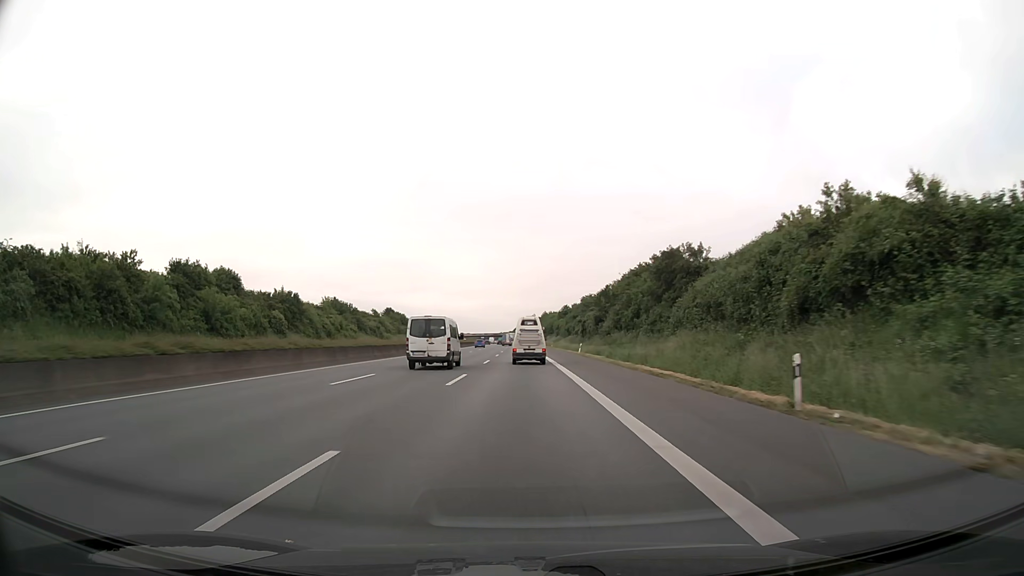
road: motorway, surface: asphalt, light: Day
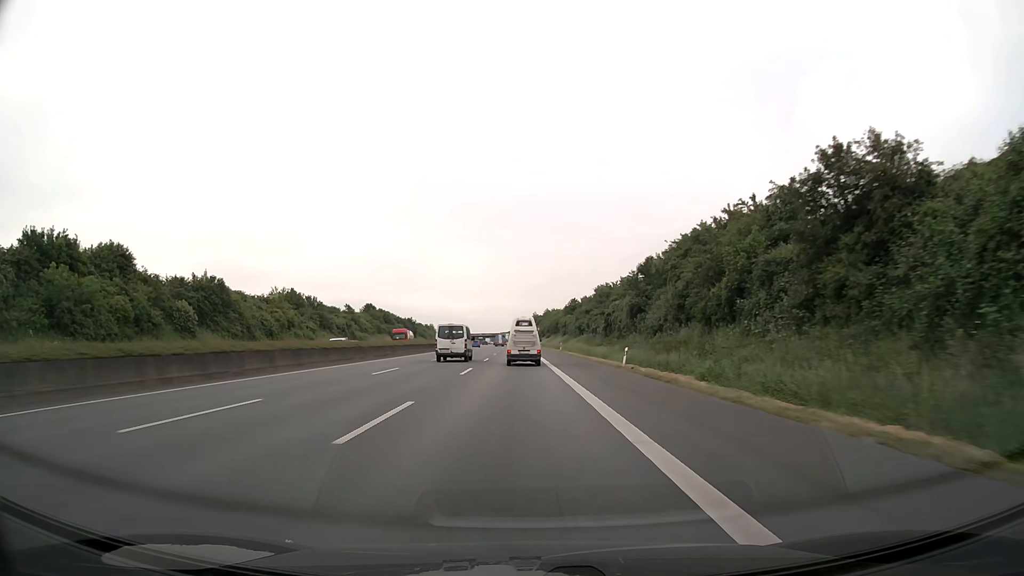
(0.0, +29.2) m; 0°
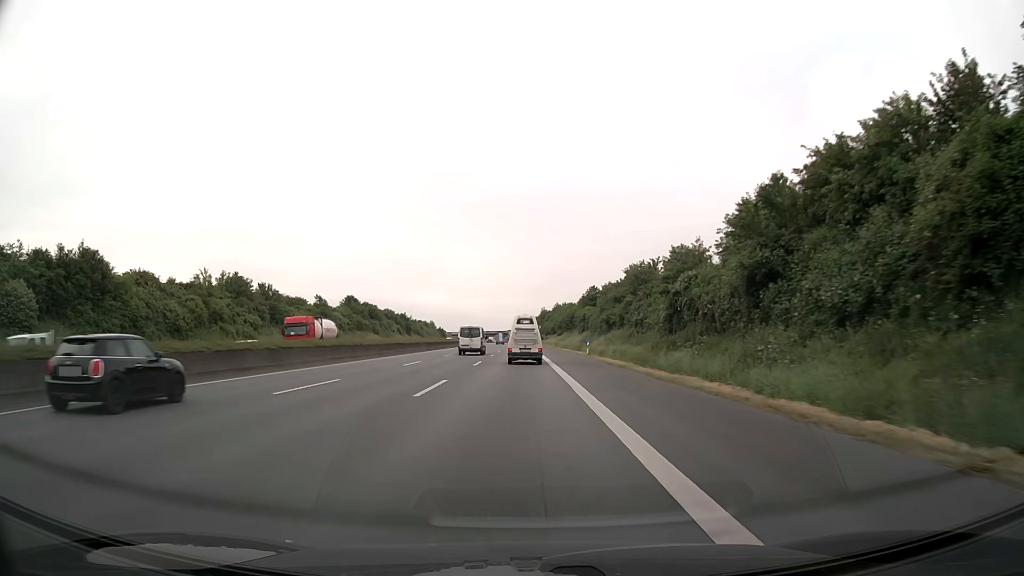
(-0.1, +29.0) m; 0°
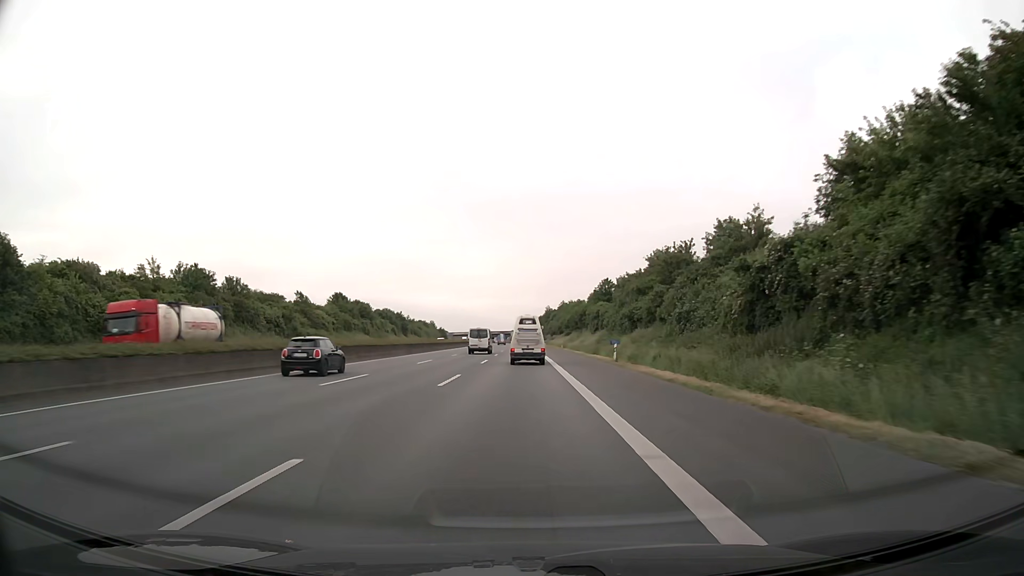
(-0.1, +14.4) m; 0°
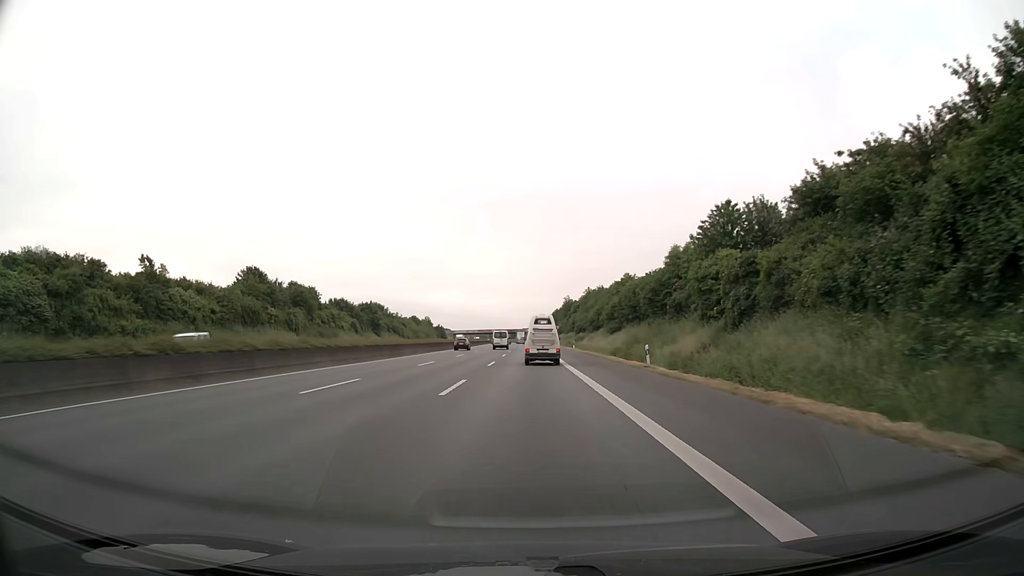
(-0.6, +57.3) m; -1°
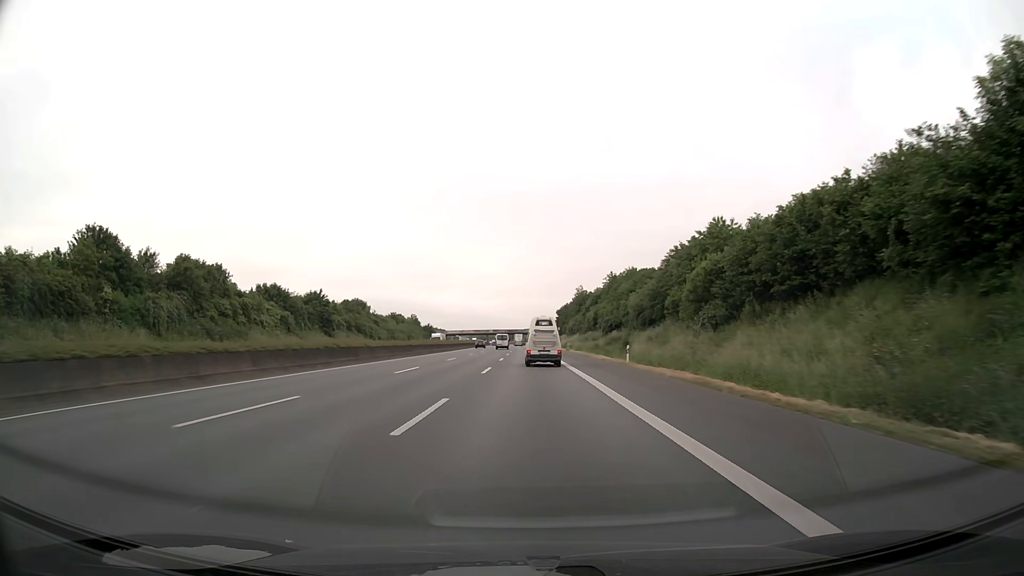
(-0.1, +42.6) m; 0°
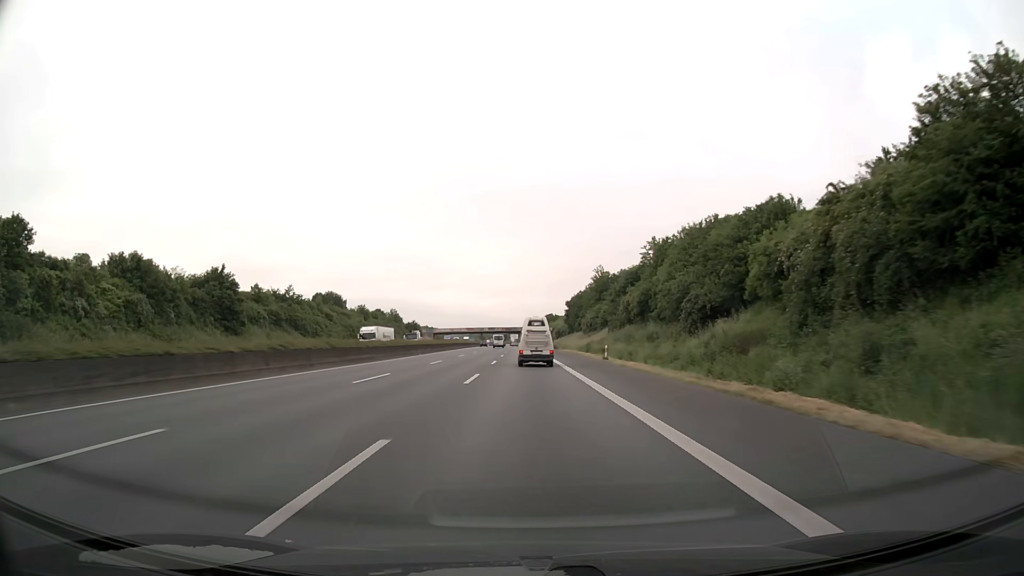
(0.0, +42.4) m; 0°
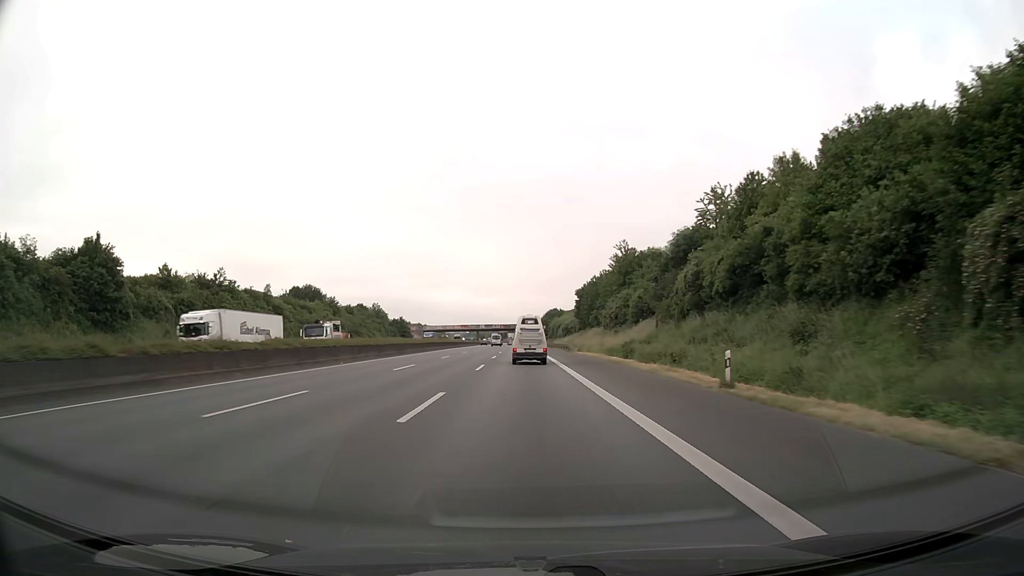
(0.0, +28.2) m; 0°
(0, +10) (0, +20) (0, +30) (0, +40) (0, +50) (0, +60) (-1, +70) (-1, +80) (-1, +90) (-1, +100) m
